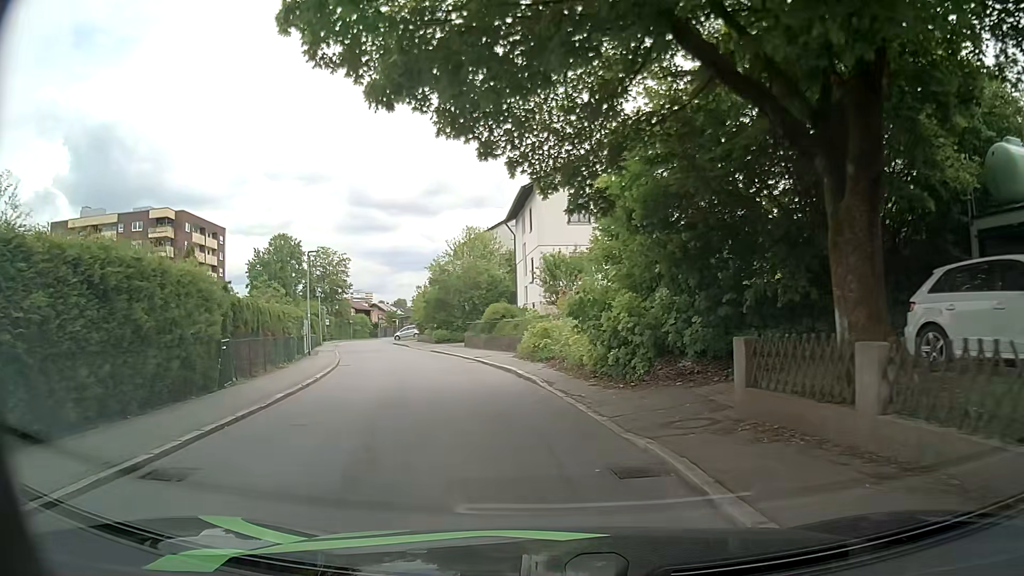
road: residential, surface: asphalt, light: Day
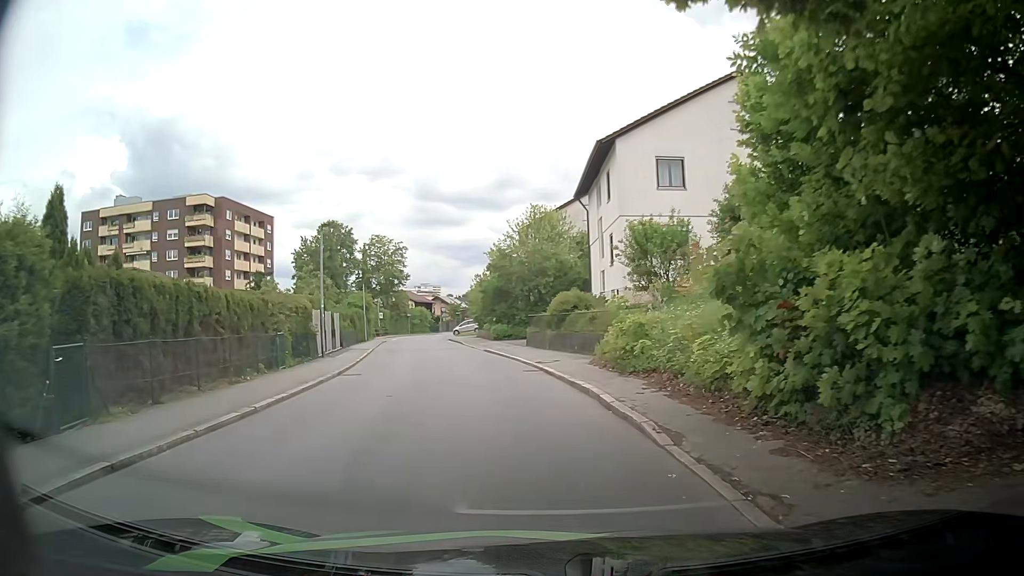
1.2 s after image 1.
(-0.4, +7.8) m; -6°
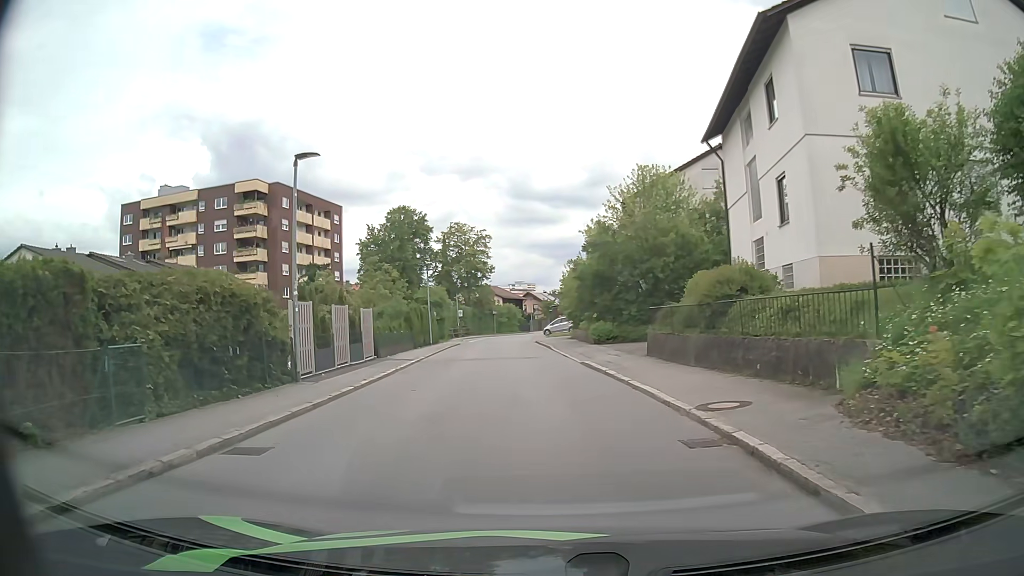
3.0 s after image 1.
(-0.8, +11.6) m; -8°
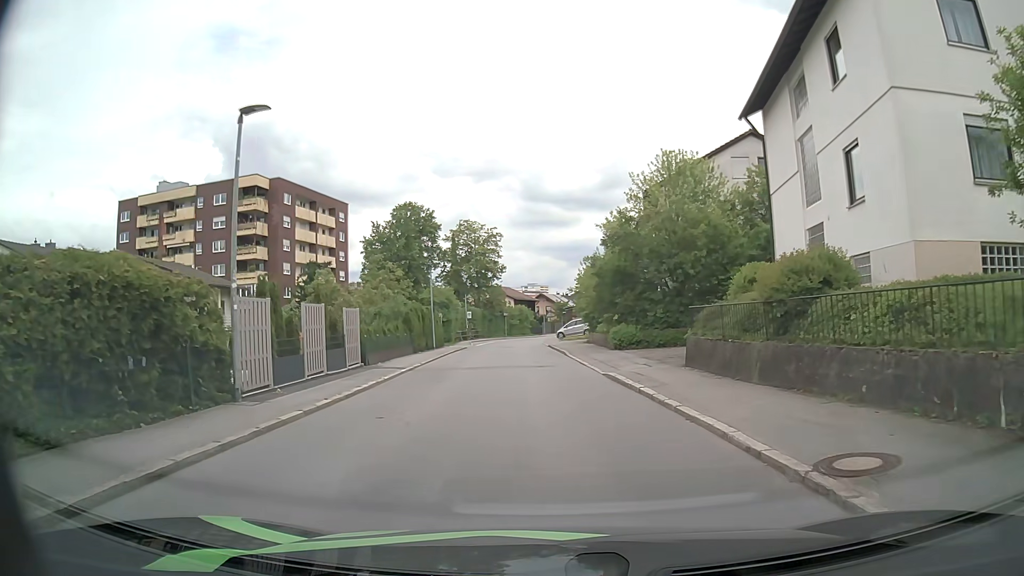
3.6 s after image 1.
(0.0, +3.8) m; -1°
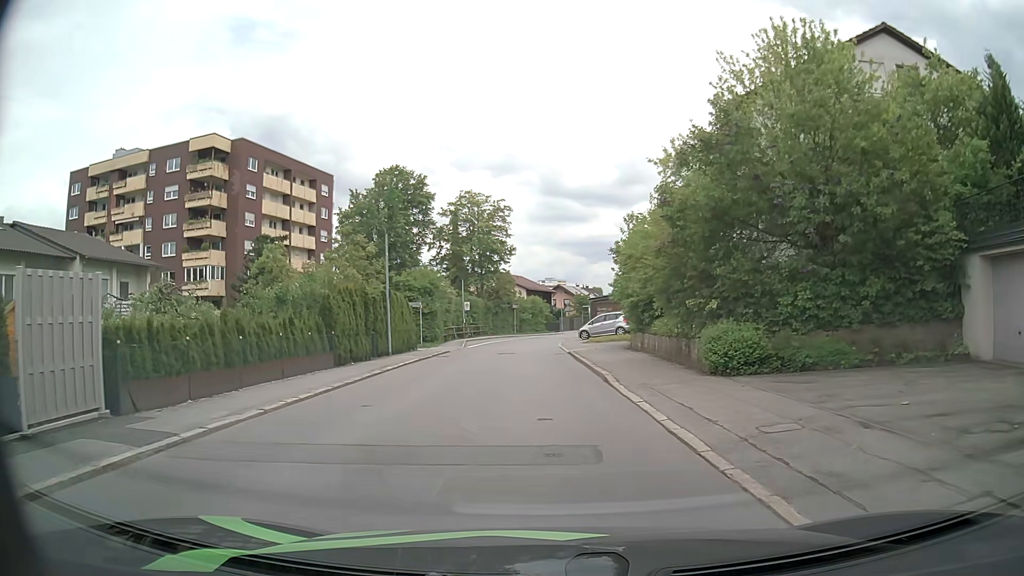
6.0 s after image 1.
(0.0, +15.2) m; -1°
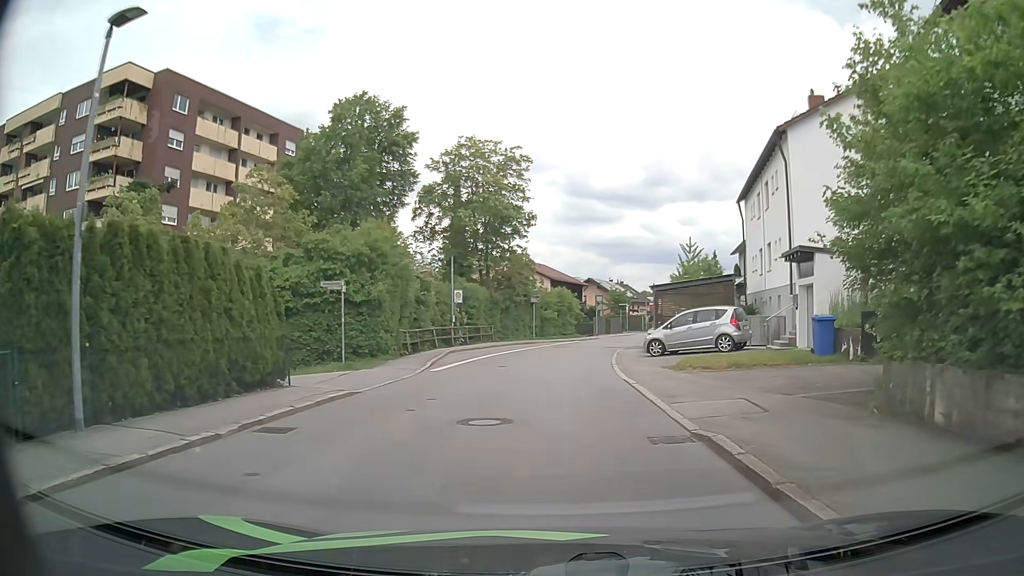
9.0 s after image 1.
(-0.8, +20.1) m; -2°
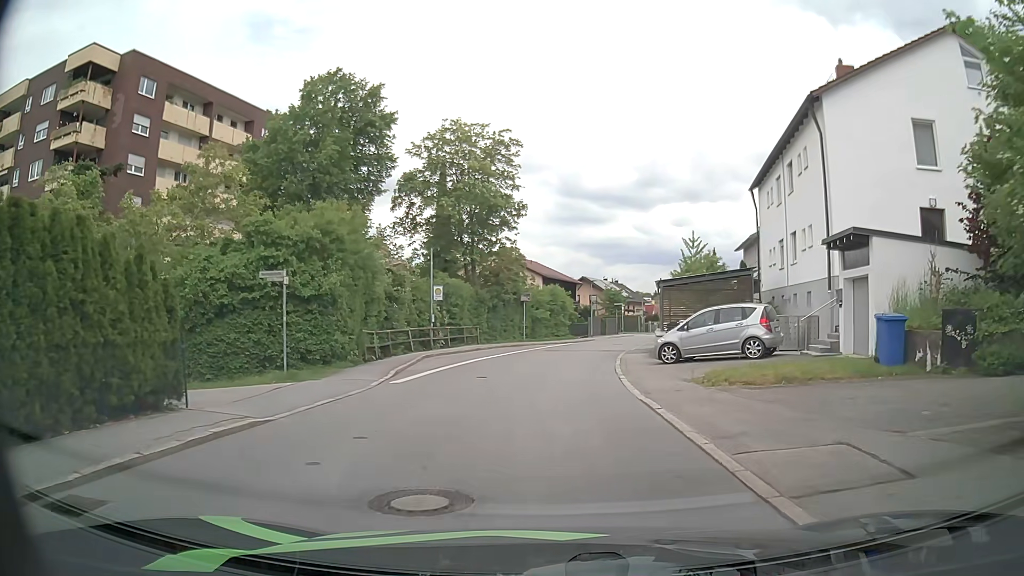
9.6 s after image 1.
(0.0, +4.2) m; +1°
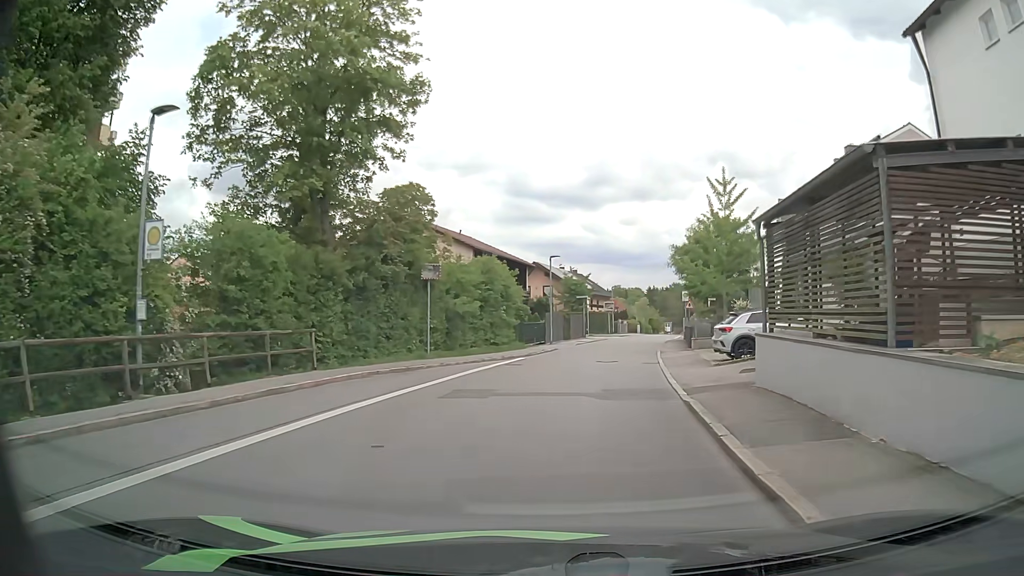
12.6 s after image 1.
(+0.7, +21.7) m; +3°
(+1, +10) (+2, +20) (+3, +30) (+6, +40) (+8, +49) (+10, +59) (+13, +69) (+15, +78) (+17, +88) (+20, +98) m
